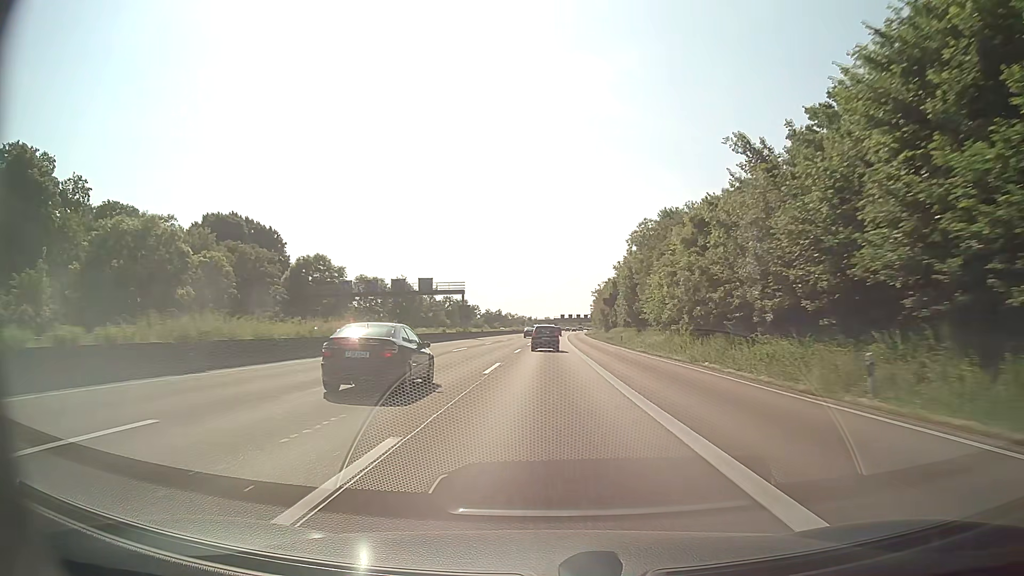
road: motorway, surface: asphalt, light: Day
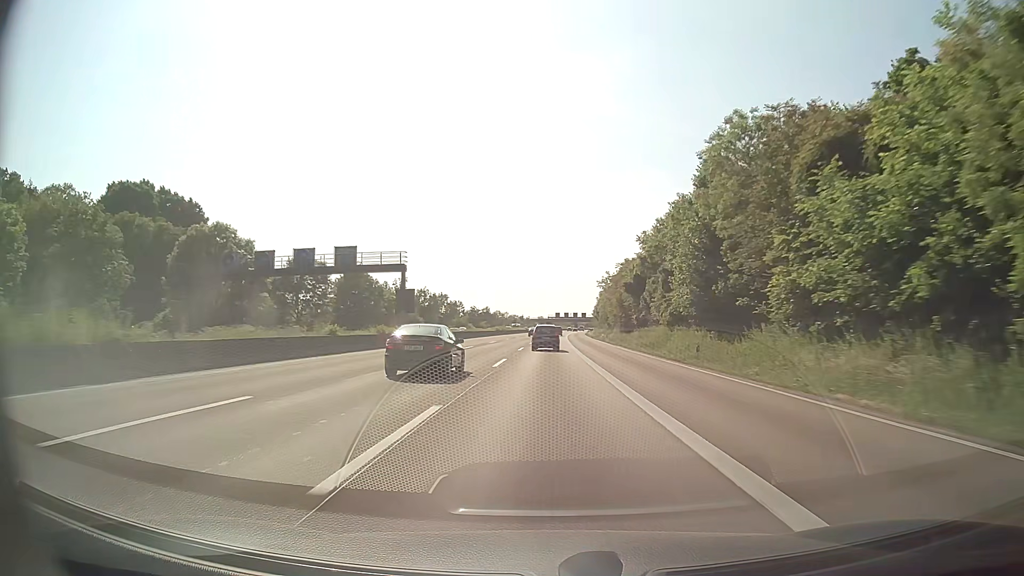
(+0.2, +32.6) m; +1°
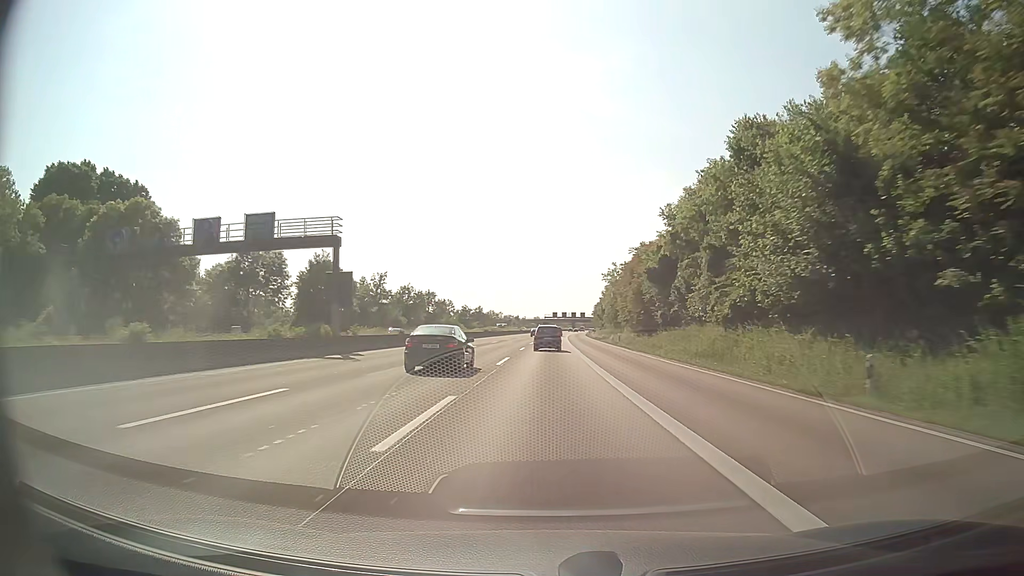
(0.0, +16.3) m; 0°
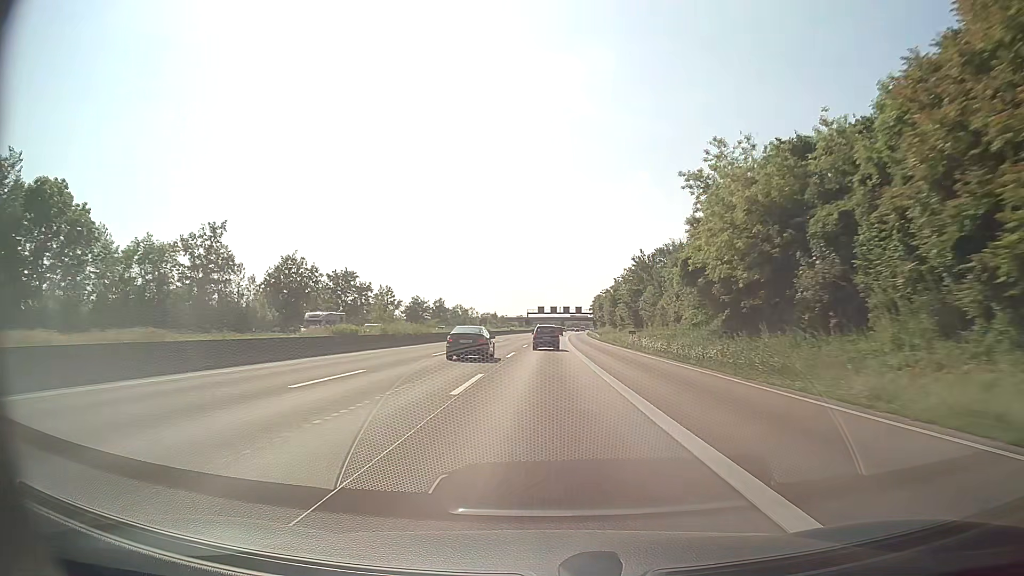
(+0.7, +65.5) m; +1°
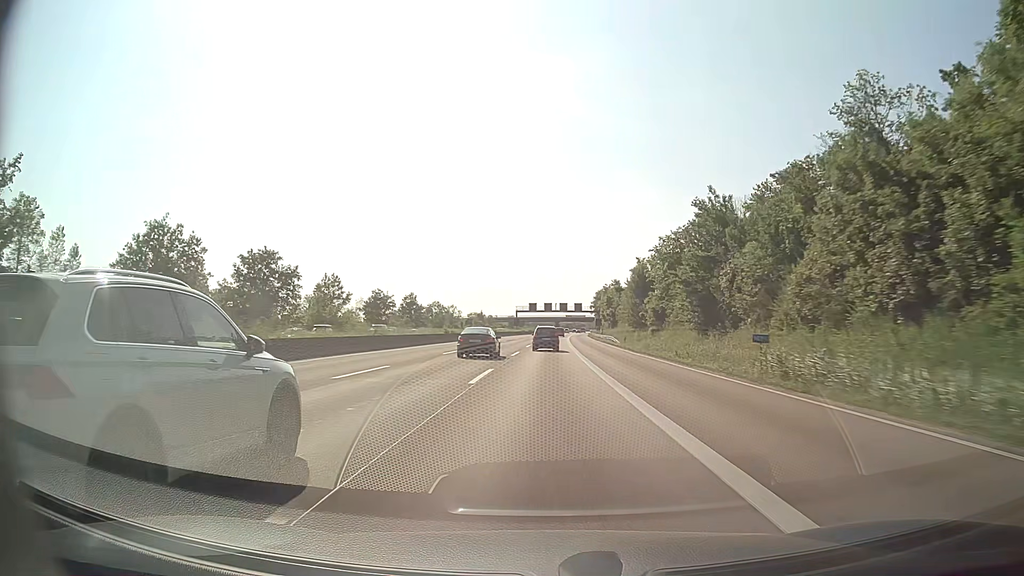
(+0.1, +33.0) m; 0°
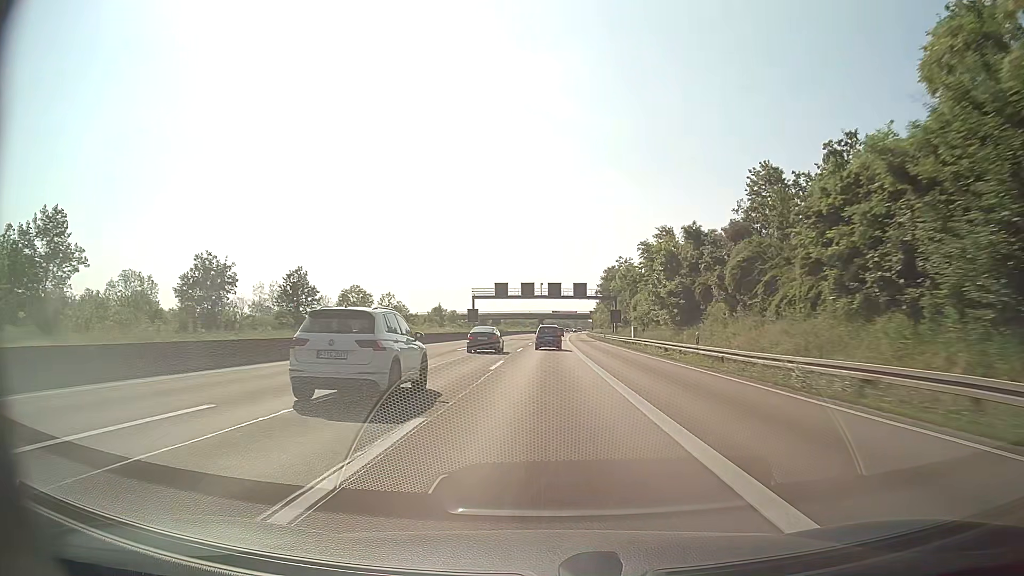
(+0.9, +66.6) m; +2°
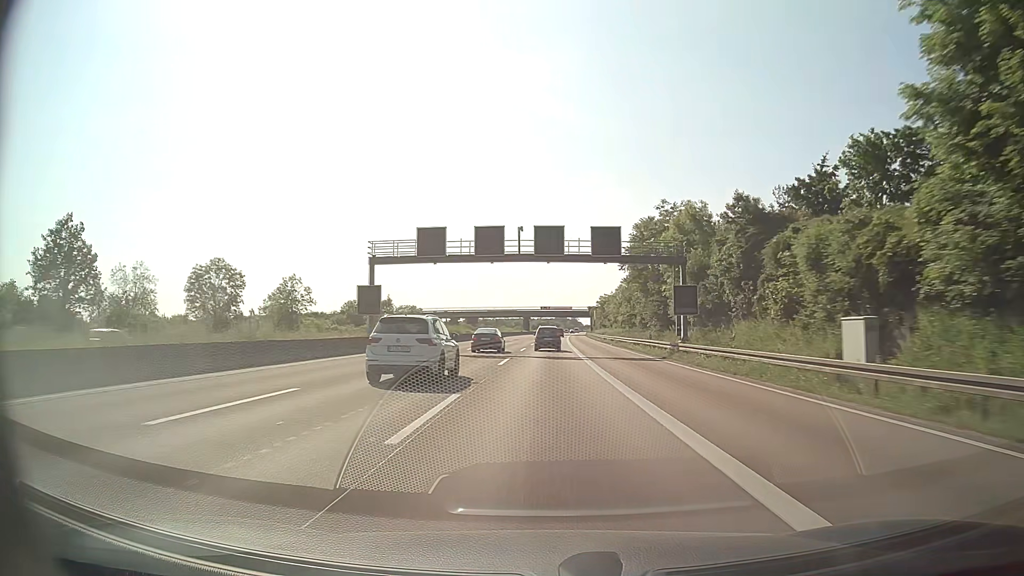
(+0.4, +50.1) m; +1°
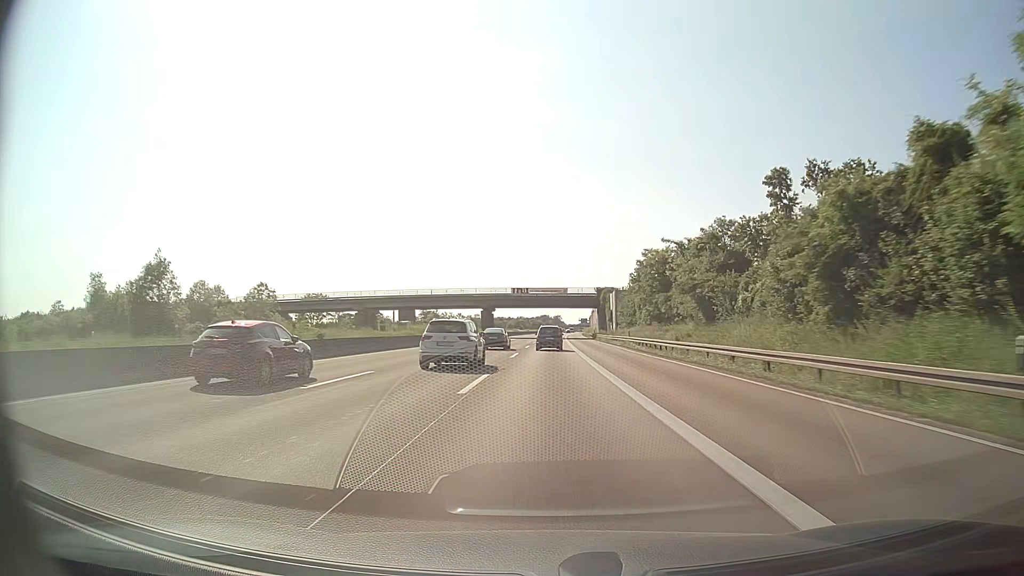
(+1.3, +83.8) m; +2°
(0, +10) (0, +20) (0, +30) (0, +40) (0, +50) (+1, +60) (+1, +70) (+1, +80) (+1, +90) (+2, +100) m
